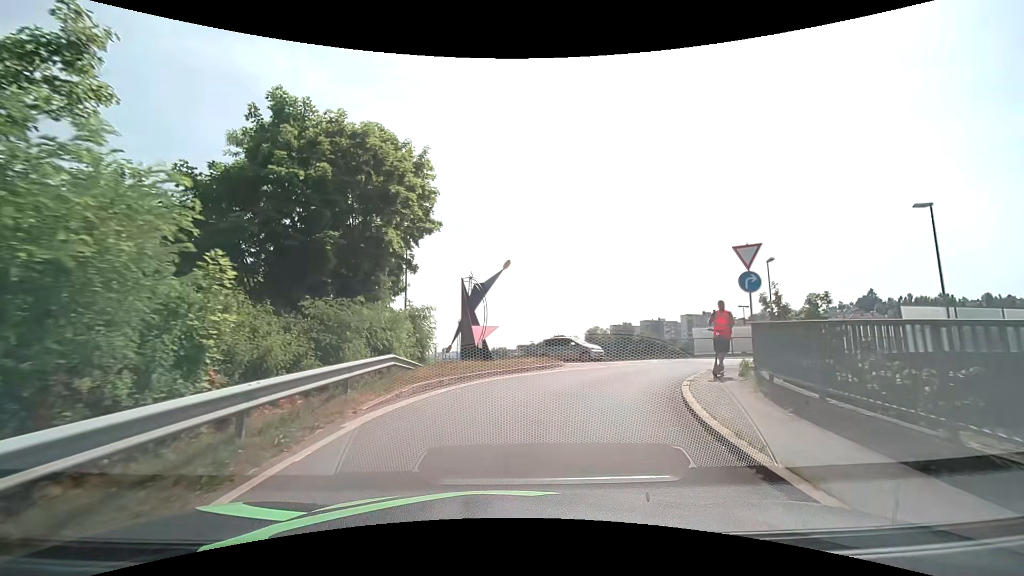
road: unclassified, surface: asphalt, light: Day
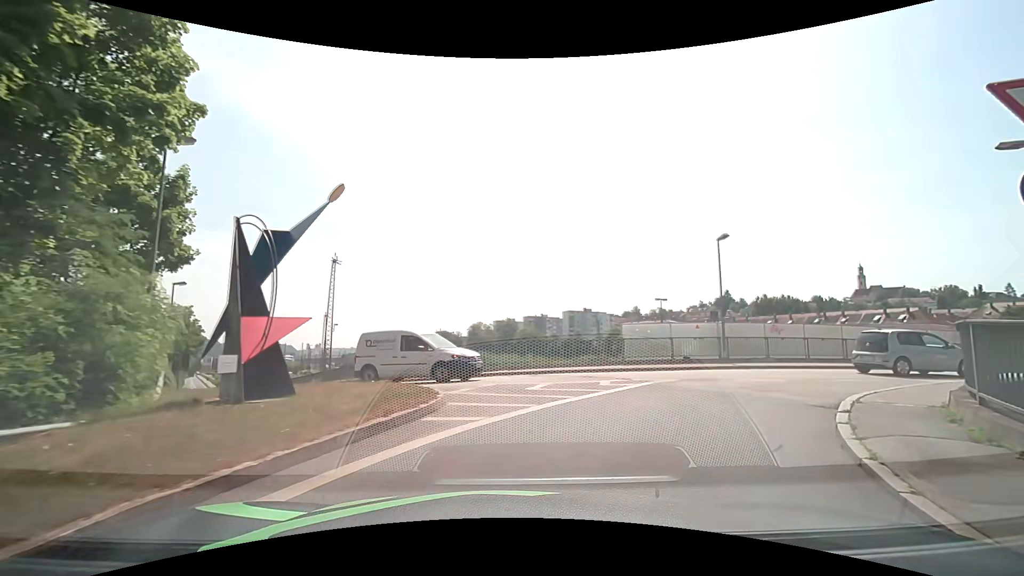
(+0.8, +10.7) m; +13°
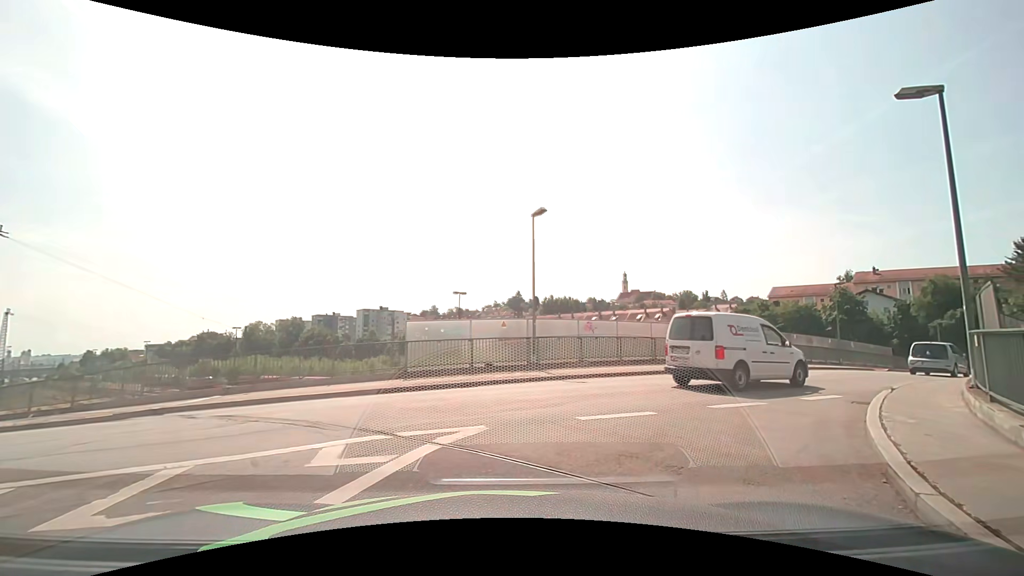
(+1.3, +7.0) m; +23°
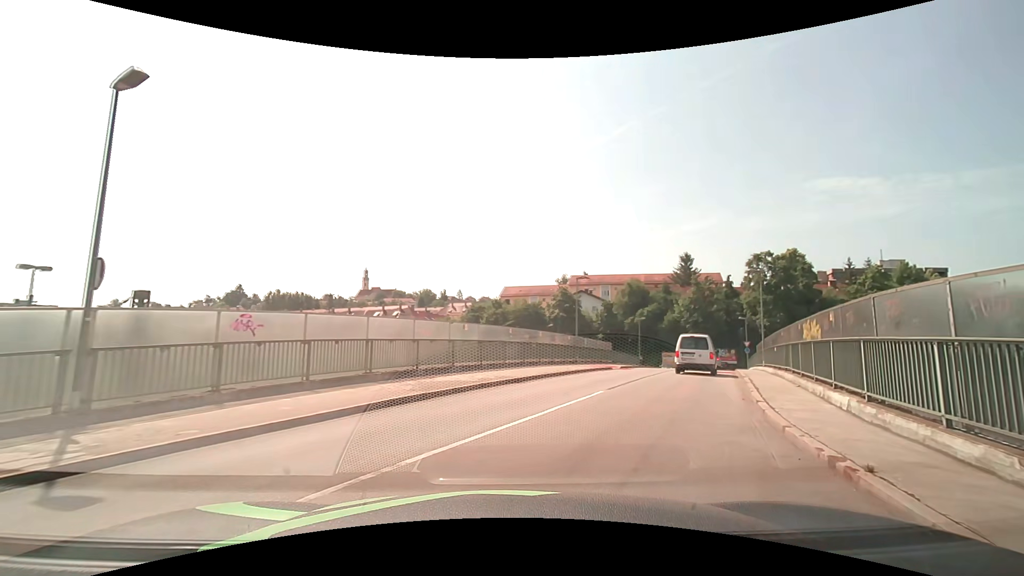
(+2.4, +9.3) m; +29°
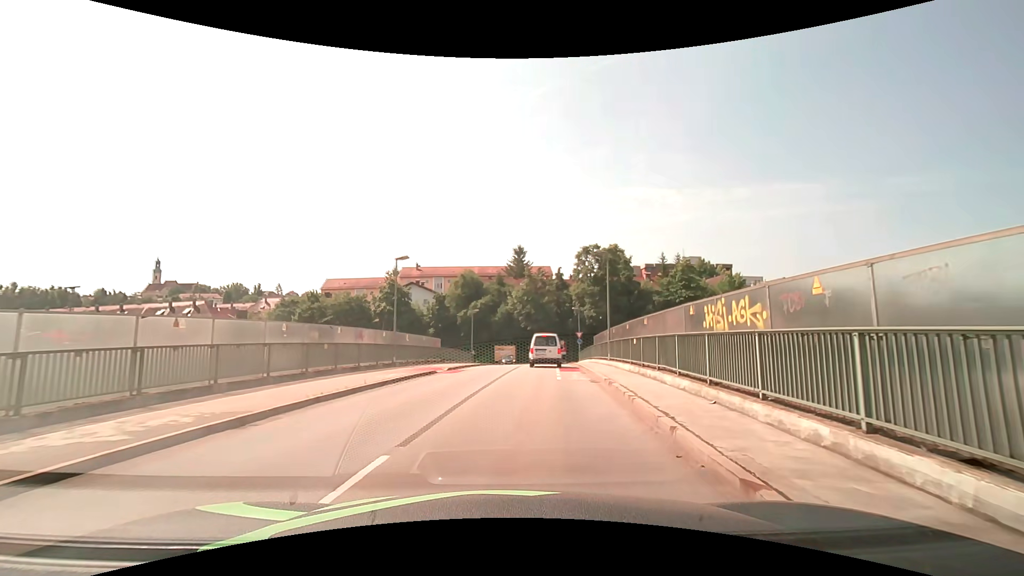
(+1.3, +7.3) m; +19°
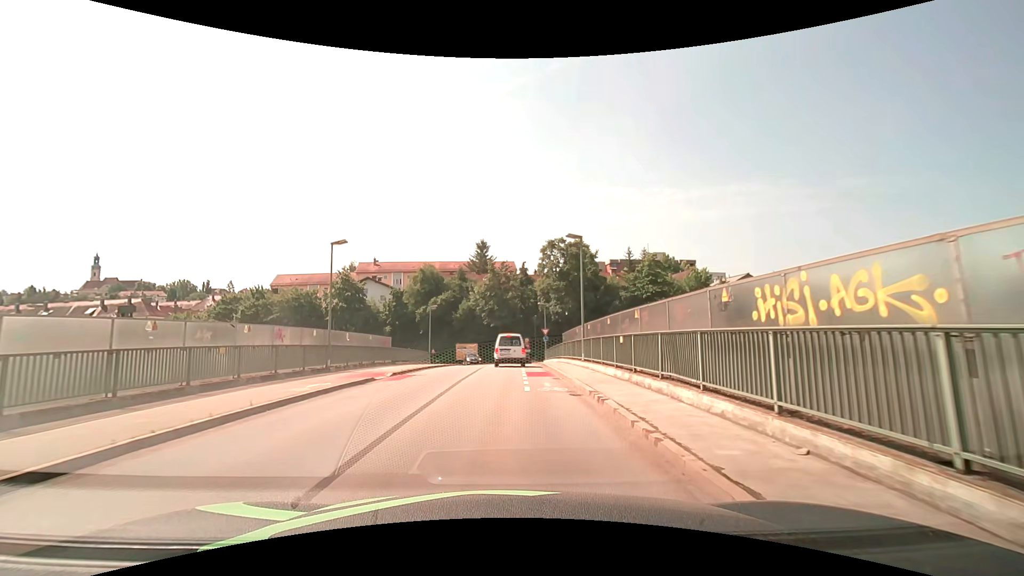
(+0.2, +4.3) m; +4°
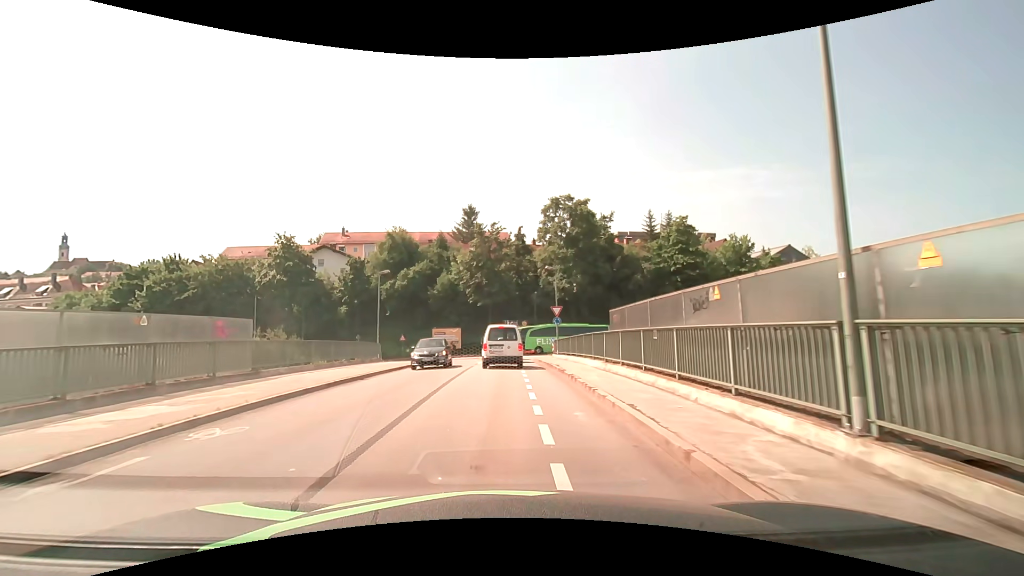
(+0.2, +19.3) m; +1°
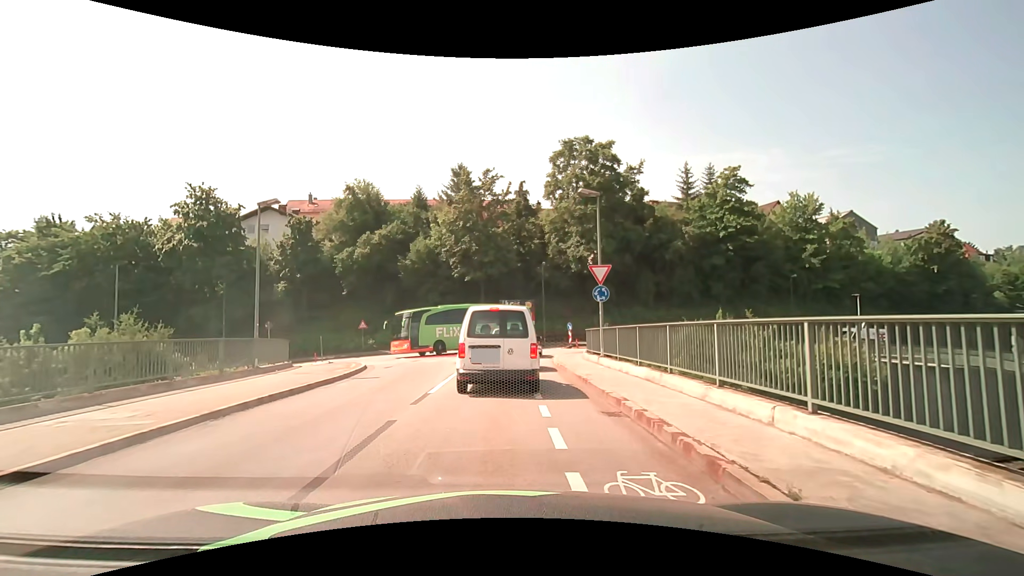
(-0.1, +16.3) m; 0°
